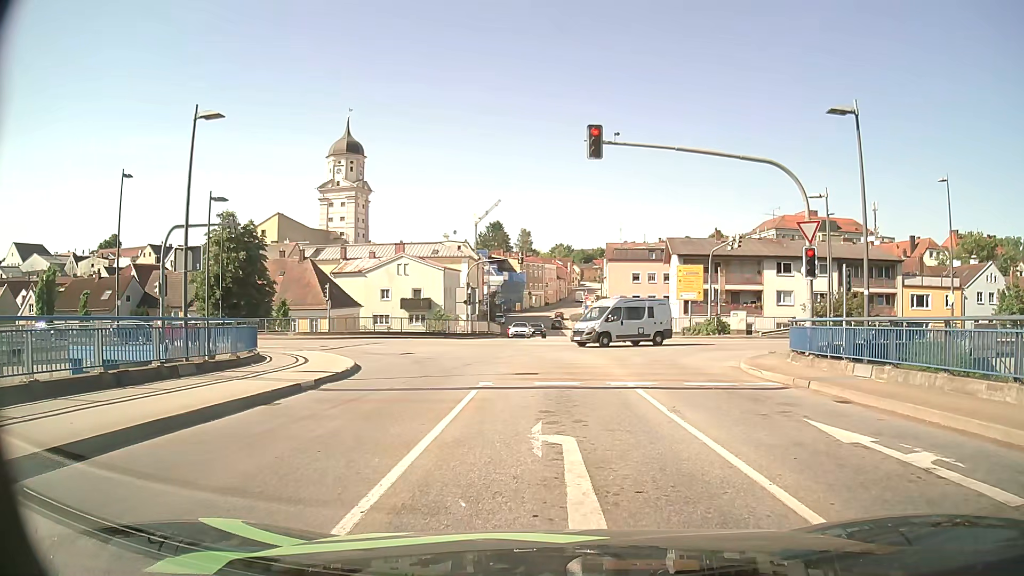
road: secondary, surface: asphalt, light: Day
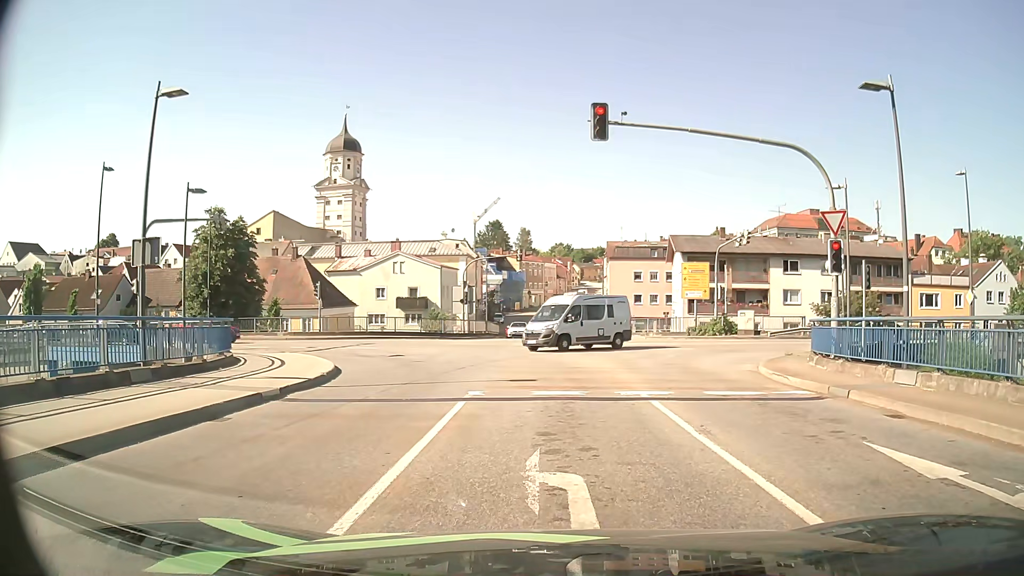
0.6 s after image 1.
(0.0, +1.9) m; 0°
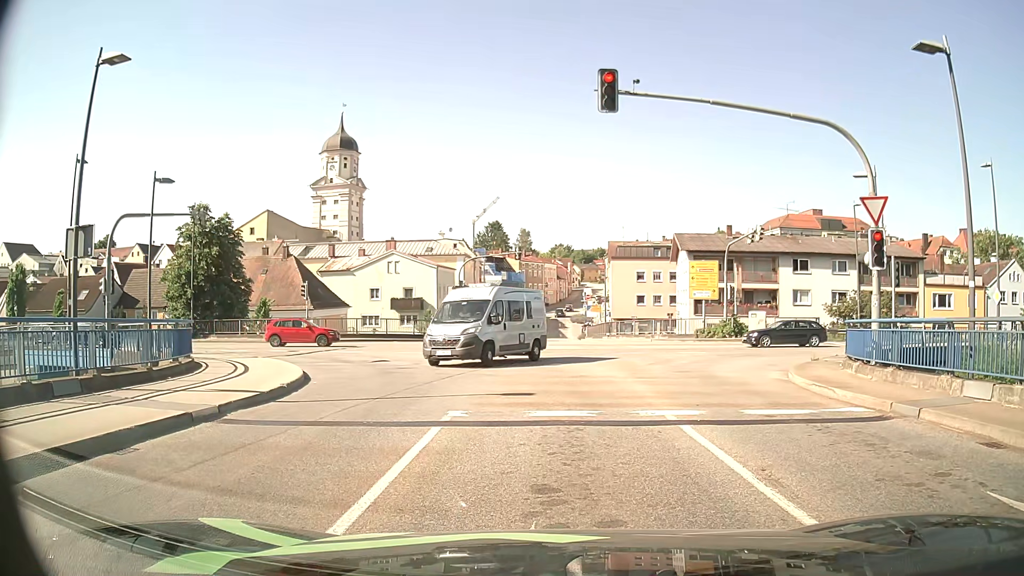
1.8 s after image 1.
(0.0, +2.4) m; +1°
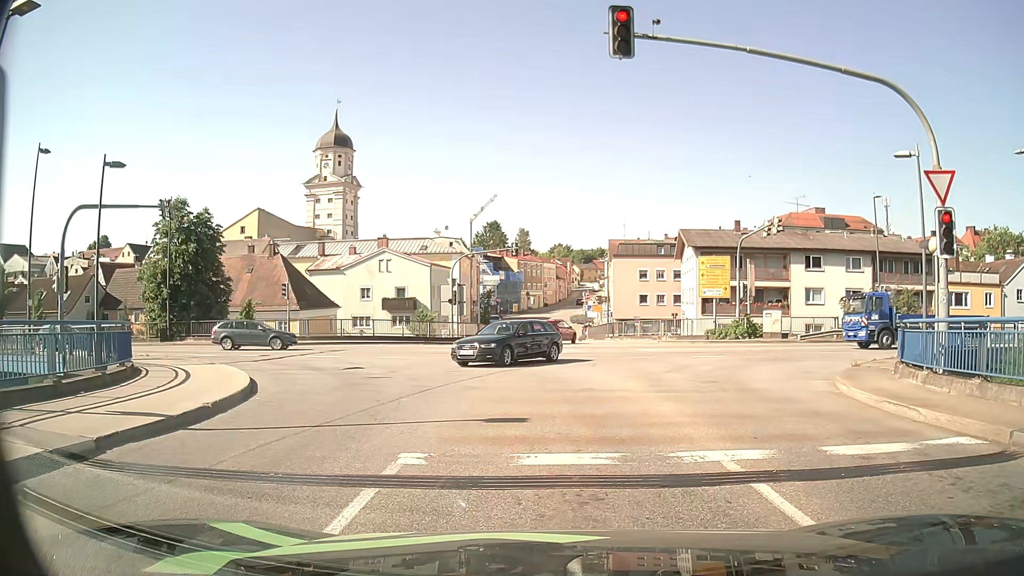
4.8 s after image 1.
(-0.1, +3.2) m; -1°
